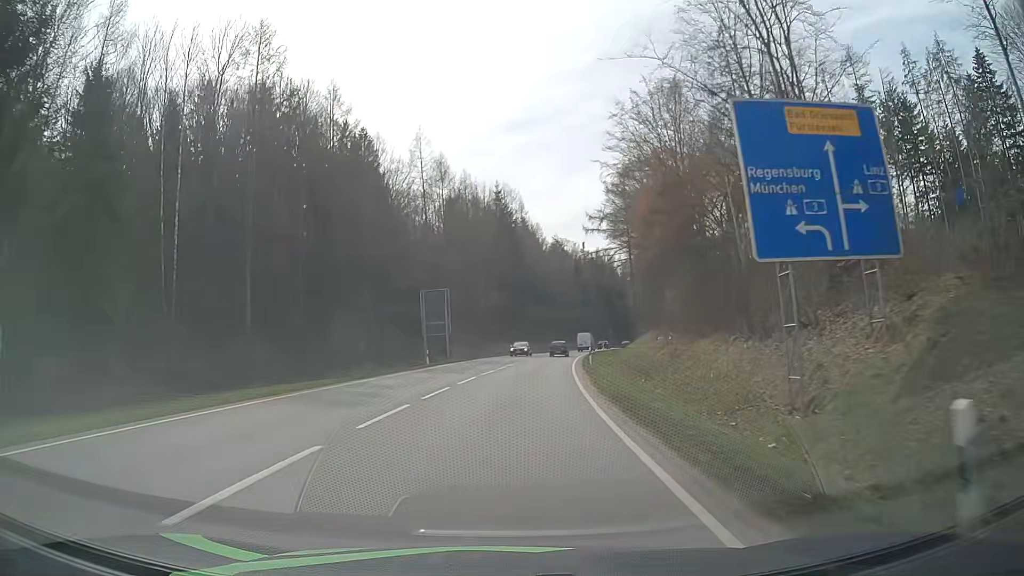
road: secondary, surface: asphalt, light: Day
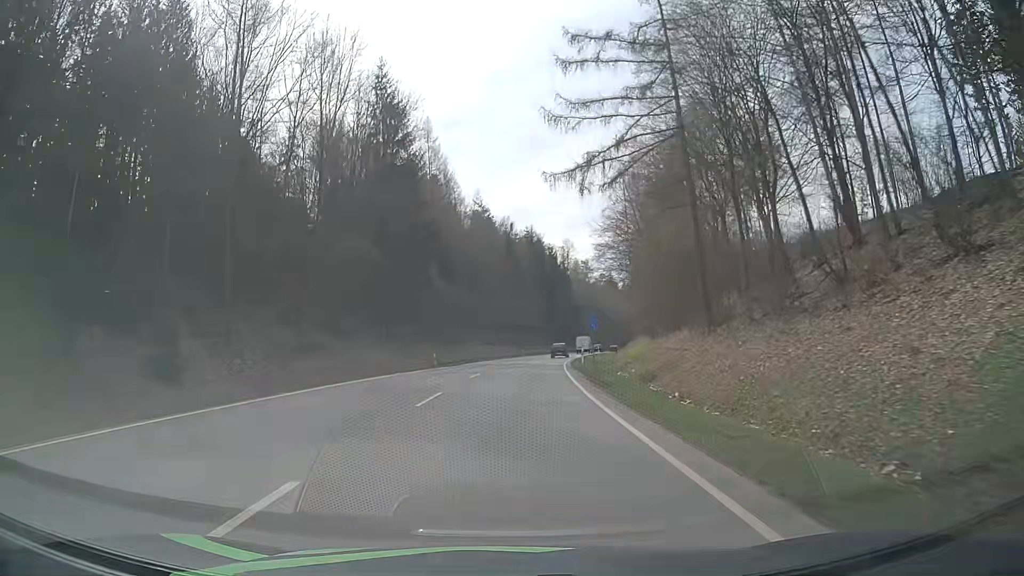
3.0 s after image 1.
(+3.2, +50.9) m; +7°
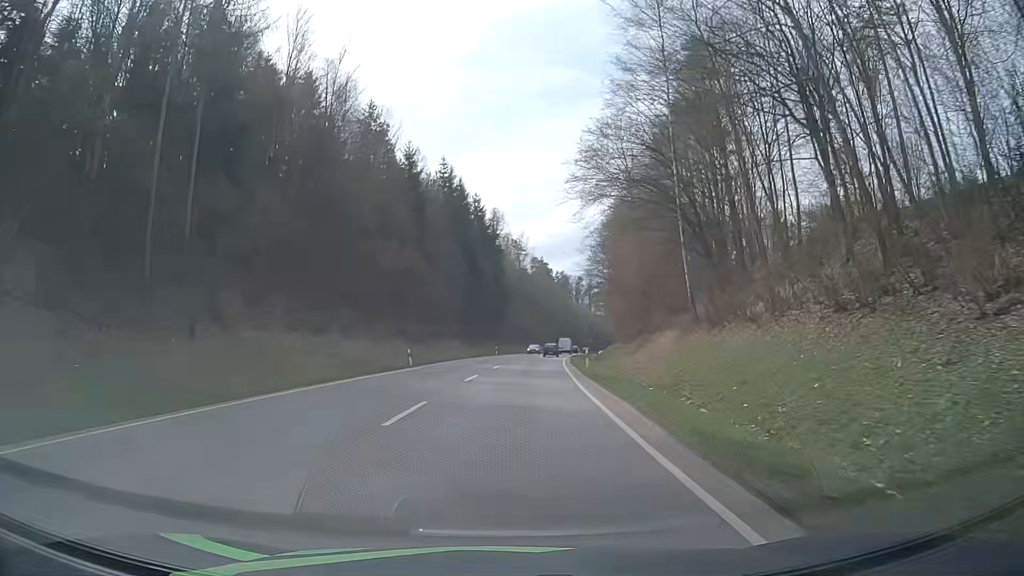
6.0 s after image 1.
(+2.6, +51.7) m; +7°
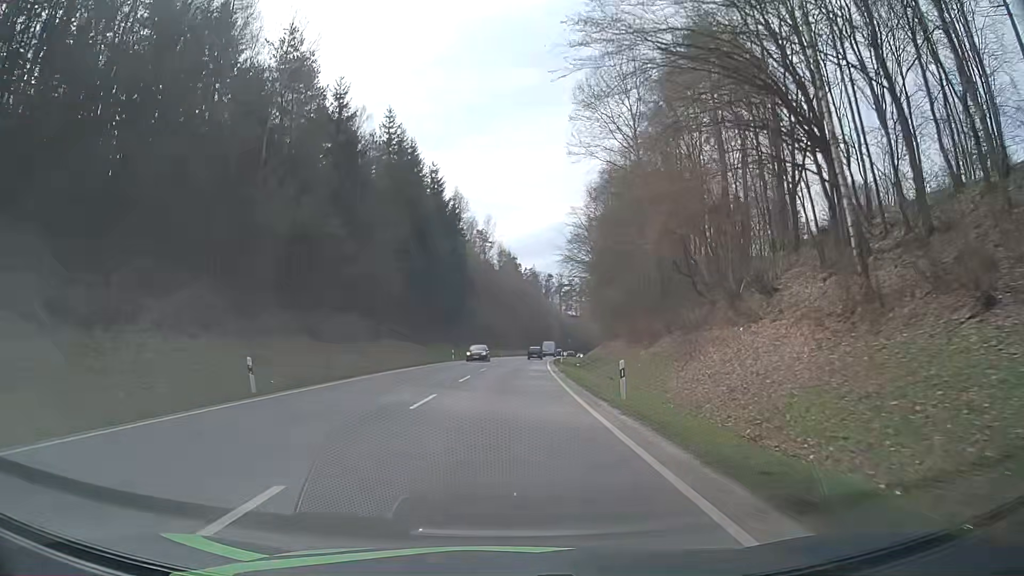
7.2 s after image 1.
(+0.6, +20.8) m; +3°
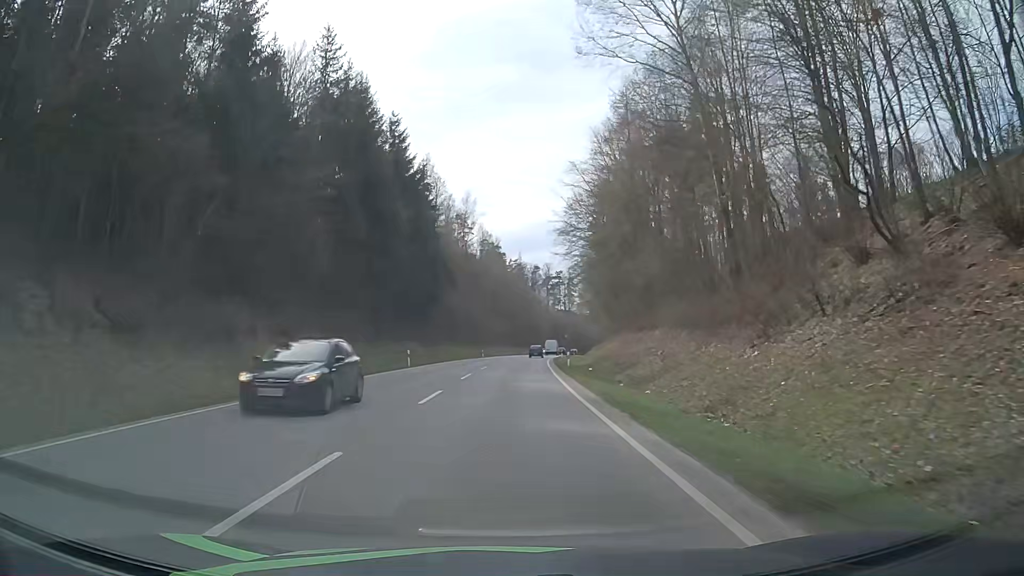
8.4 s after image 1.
(+0.3, +20.9) m; +1°
(0, +10) (0, +20) (+1, +30) (+1, +40) (+2, +50) (+2, +60) (+3, +70) (+4, +80) (+5, +90) (+6, +100) m
